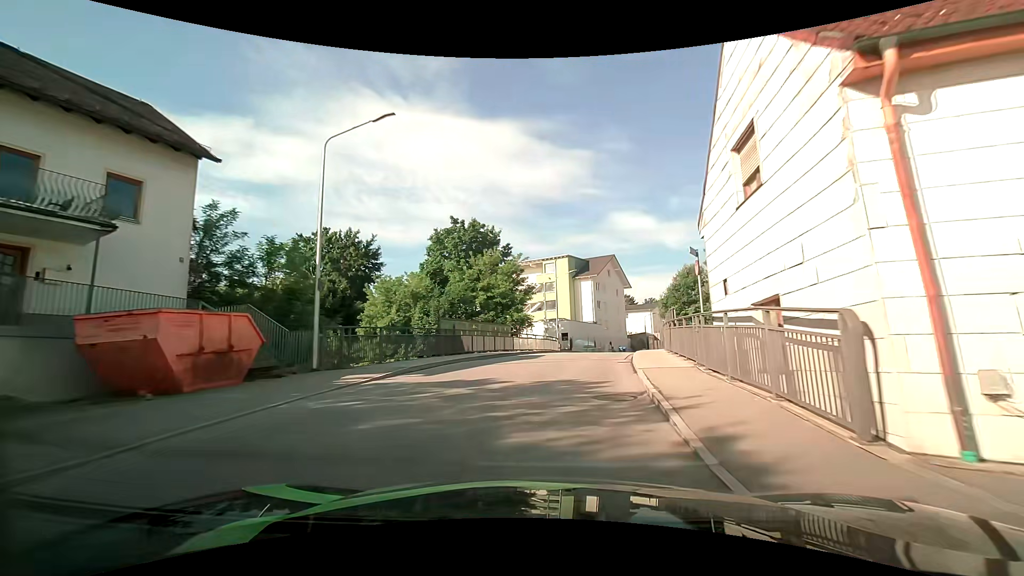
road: tertiary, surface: asphalt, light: Day
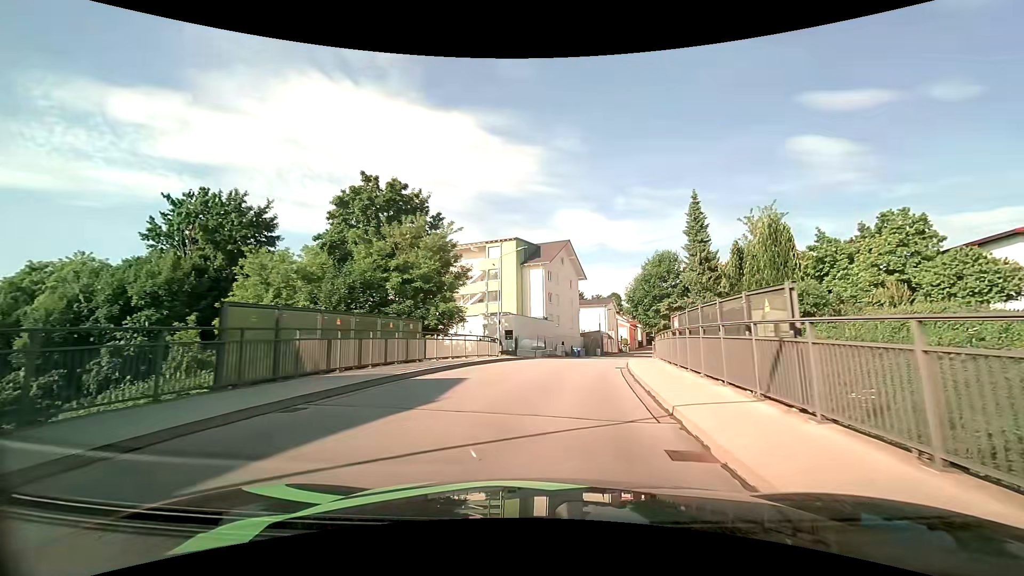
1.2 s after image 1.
(+0.6, +13.2) m; +6°
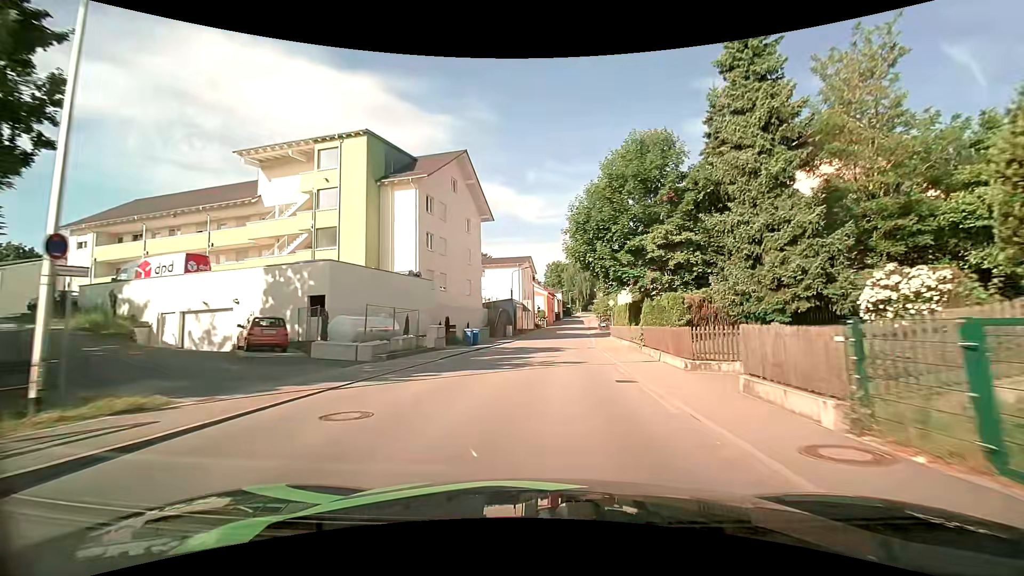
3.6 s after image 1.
(+3.1, +28.6) m; +11°
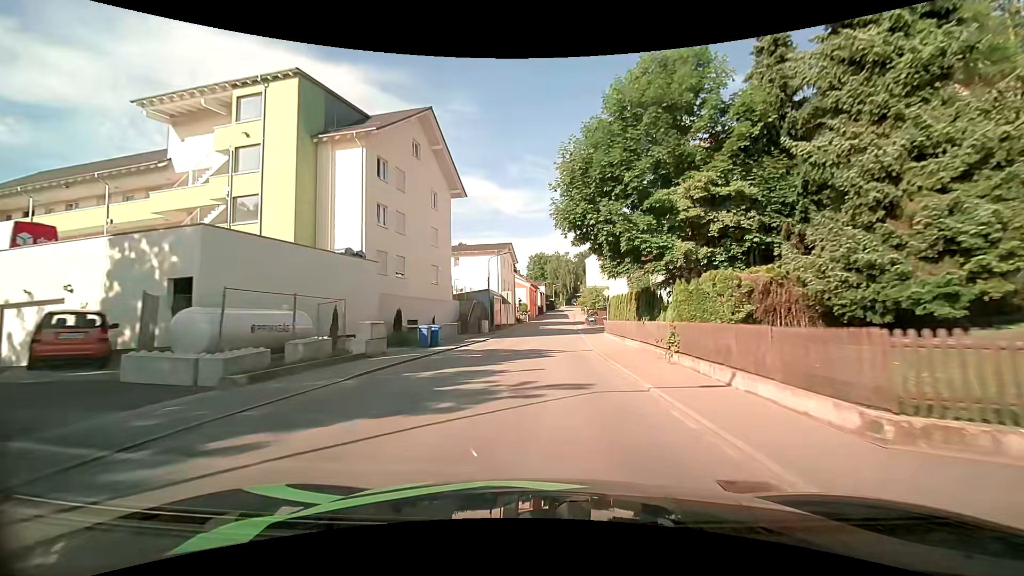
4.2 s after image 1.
(+0.1, +7.8) m; +2°
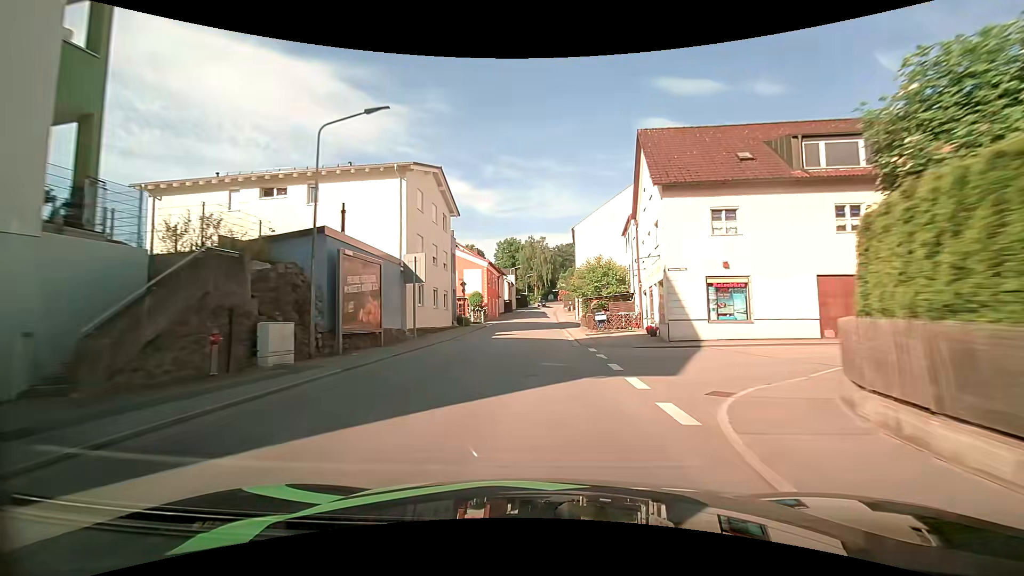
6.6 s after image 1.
(+1.4, +33.6) m; +4°
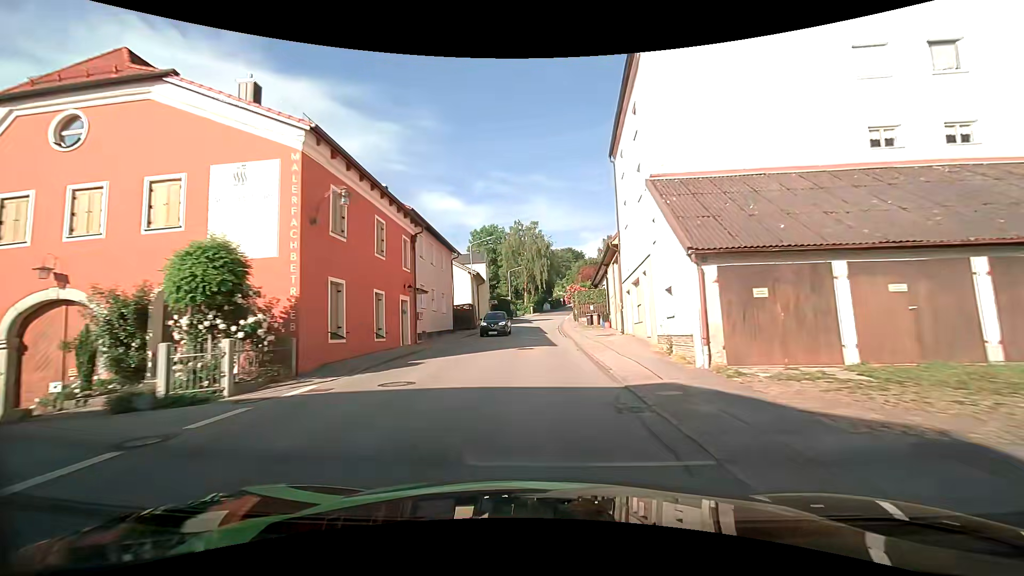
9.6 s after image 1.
(0.0, +43.0) m; +1°
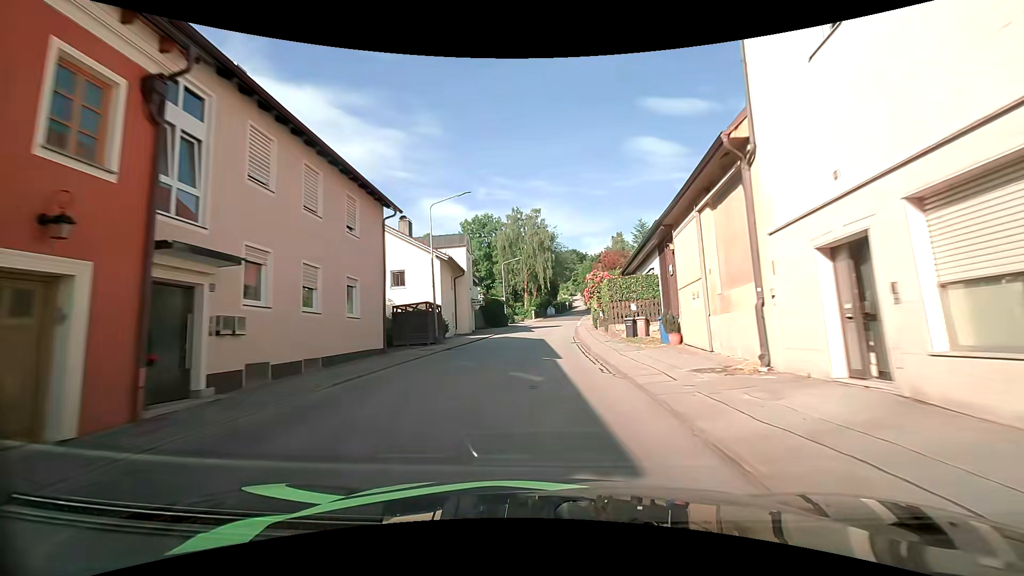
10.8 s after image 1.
(-0.1, +17.3) m; 0°
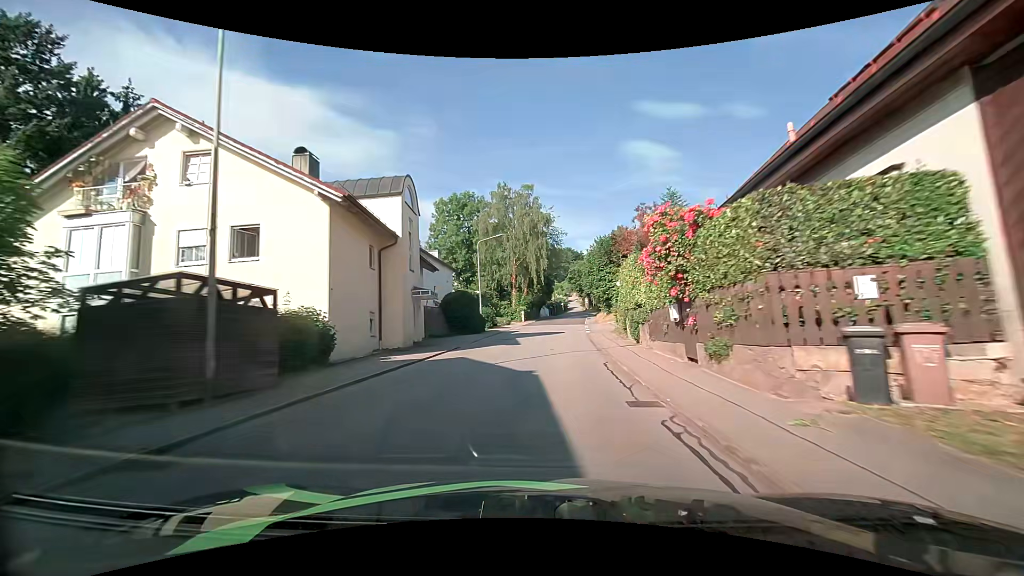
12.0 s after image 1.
(0.0, +17.5) m; +1°
(0, +10) (0, +20) (+1, +30) (+2, +40) (+2, +50) (+3, +60) (+4, +70) (+5, +80) (+6, +90) (+8, +100) m
